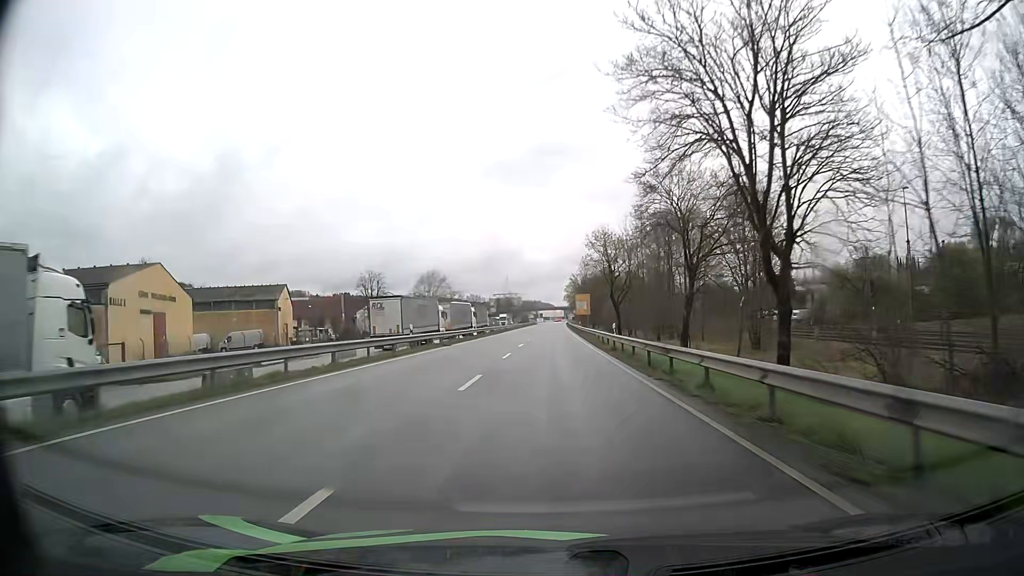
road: primary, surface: asphalt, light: Day
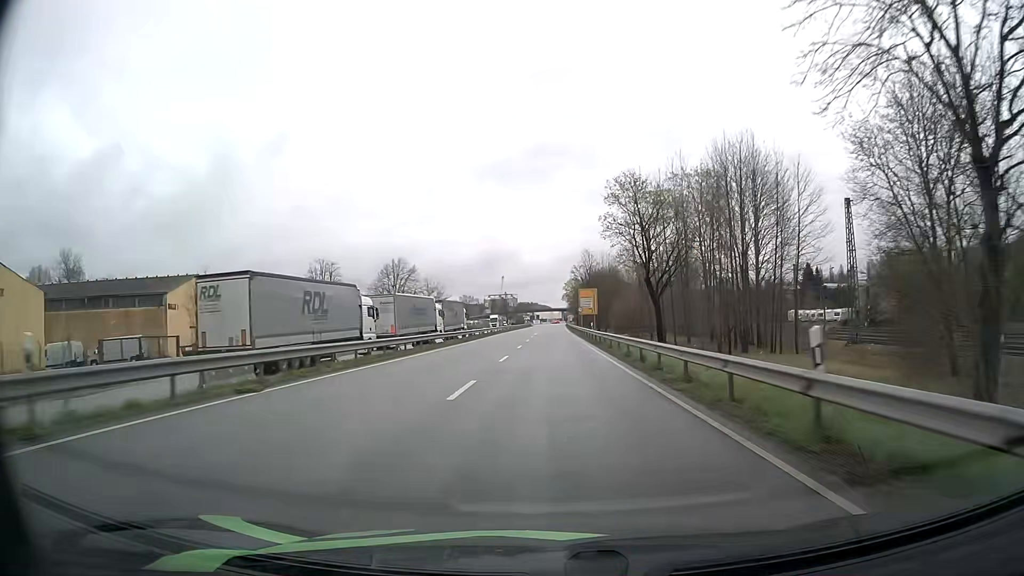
(0.0, +25.8) m; 0°
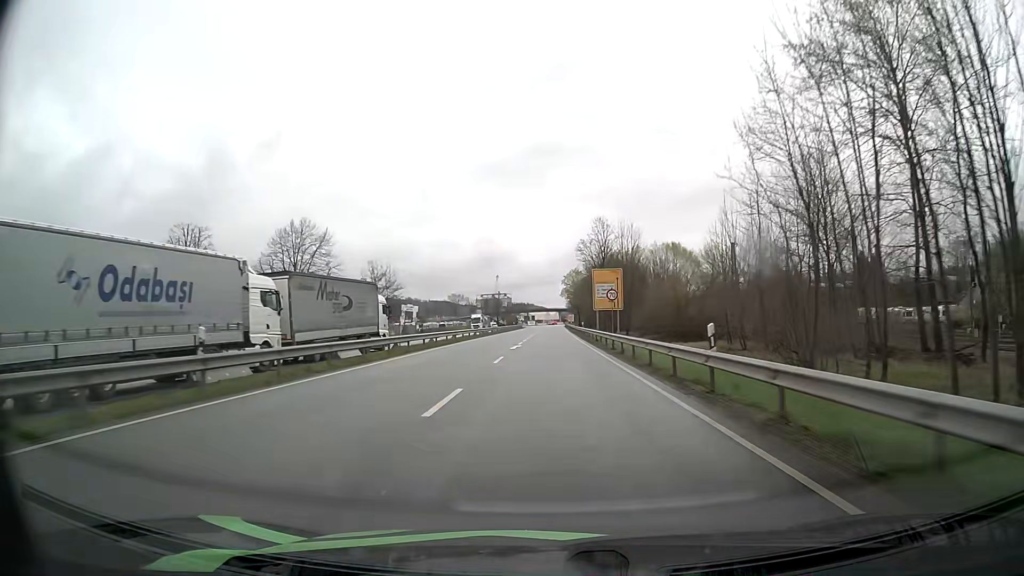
(0.0, +39.0) m; 0°
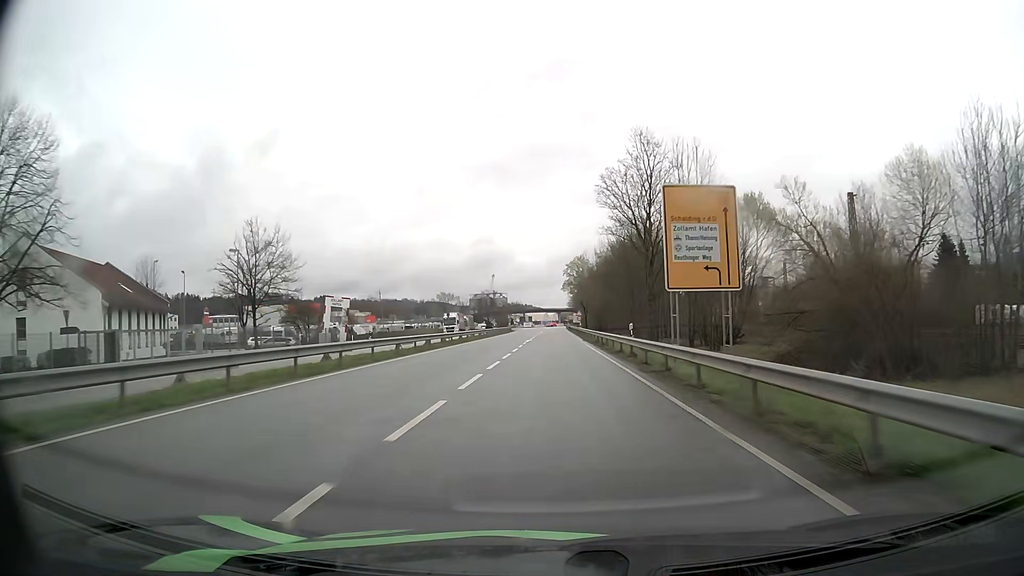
(0.0, +39.1) m; 0°
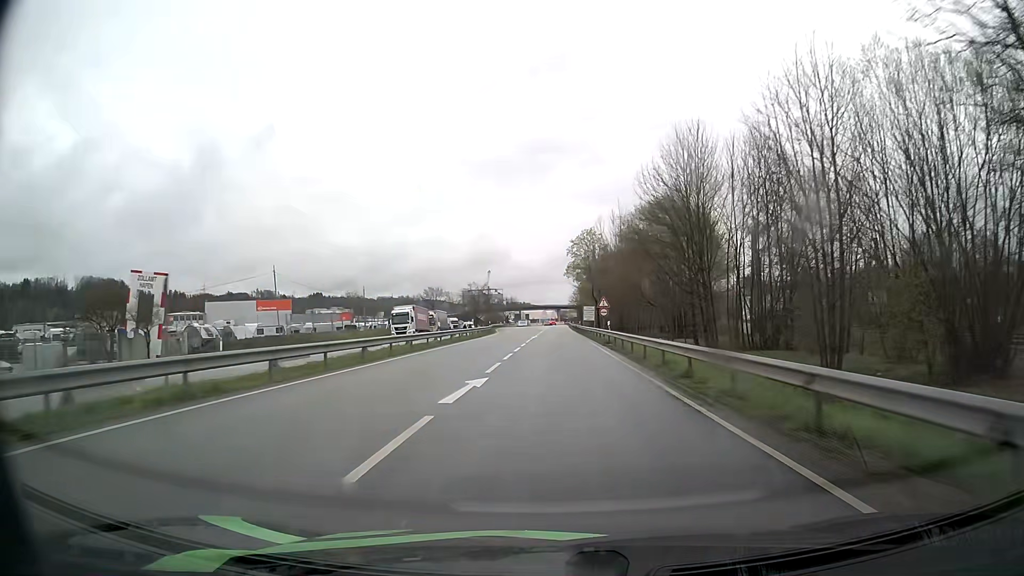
(+0.1, +38.2) m; 0°
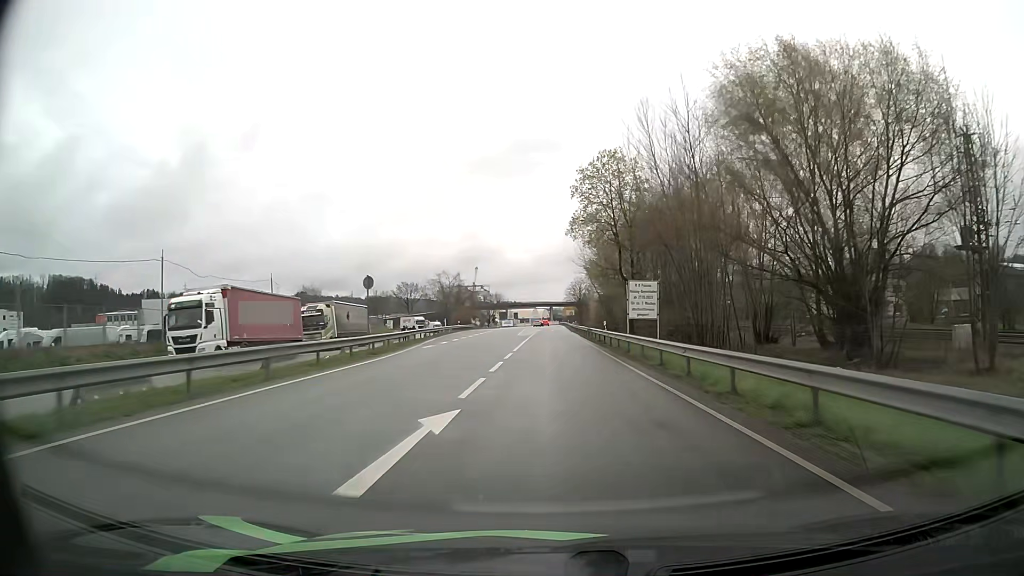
(+0.2, +47.8) m; +1°
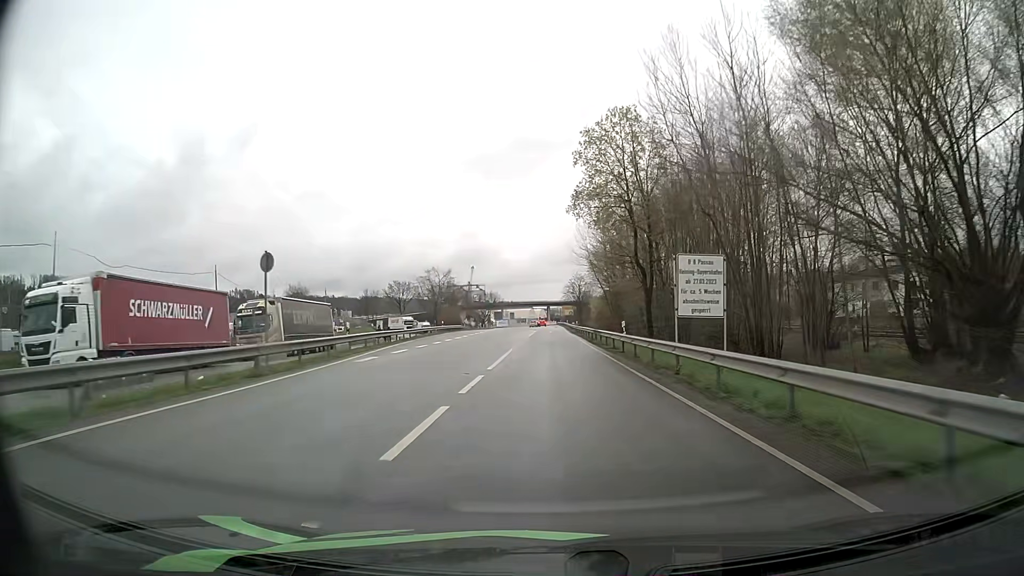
(0.0, +11.4) m; 0°
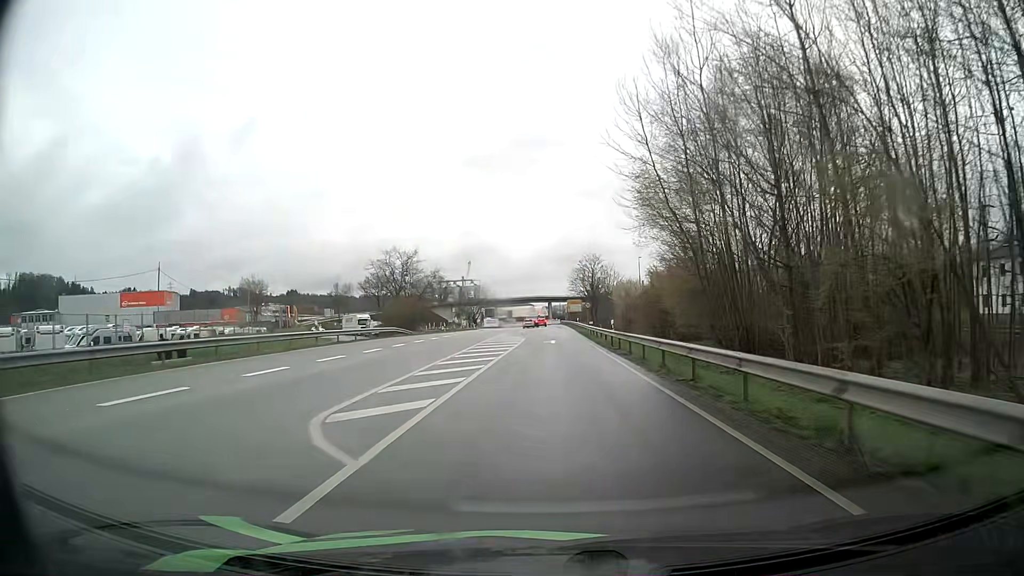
(0.0, +42.3) m; -1°
(0, +10) (0, +20) (0, +30) (0, +40) (0, +50) (0, +60) (0, +70) (0, +80) (-1, +90) (-1, +100) m
